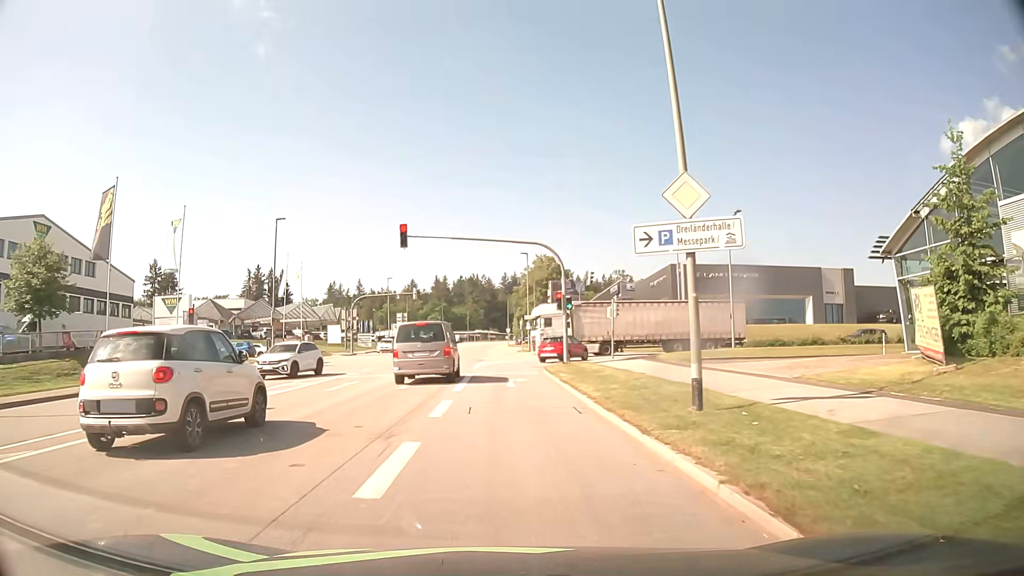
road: tertiary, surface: asphalt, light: Day
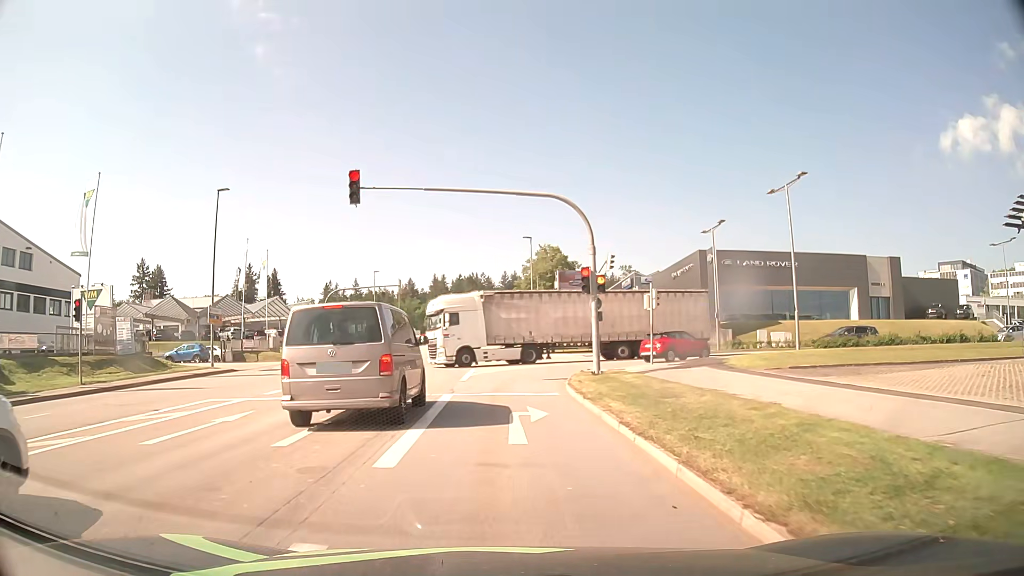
(0.0, +10.5) m; 0°
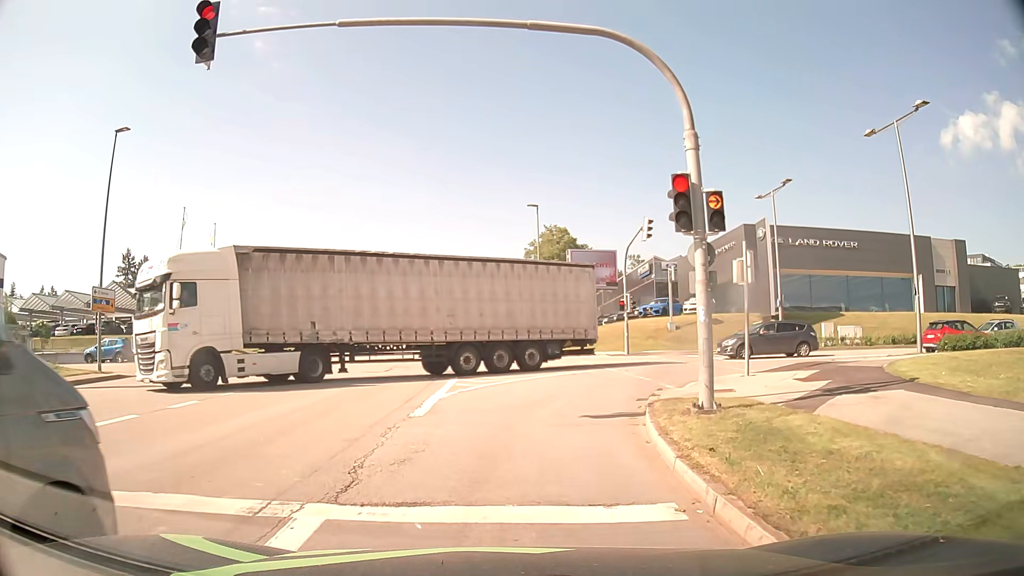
(0.0, +11.3) m; 0°
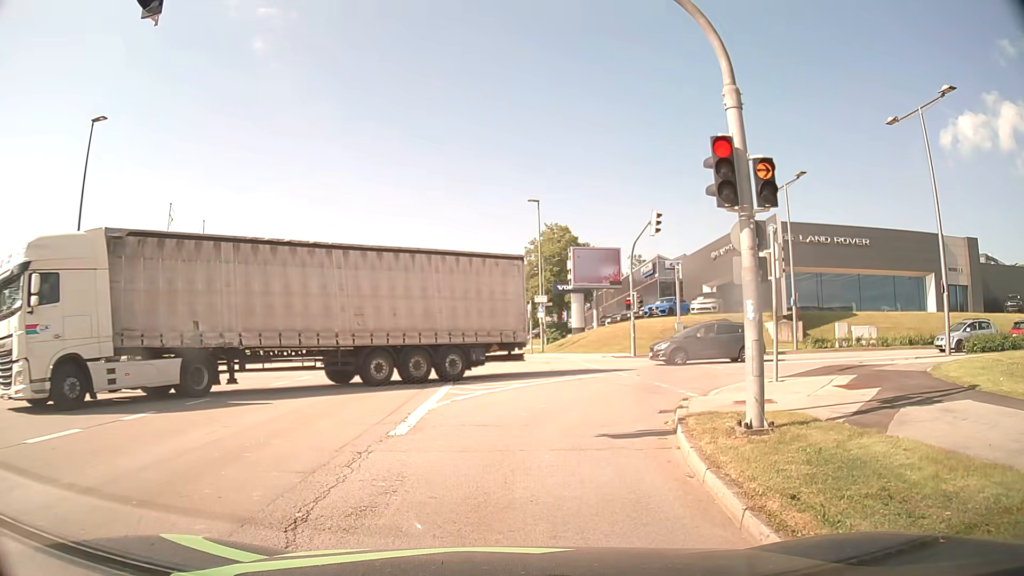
(0.0, +1.8) m; 0°
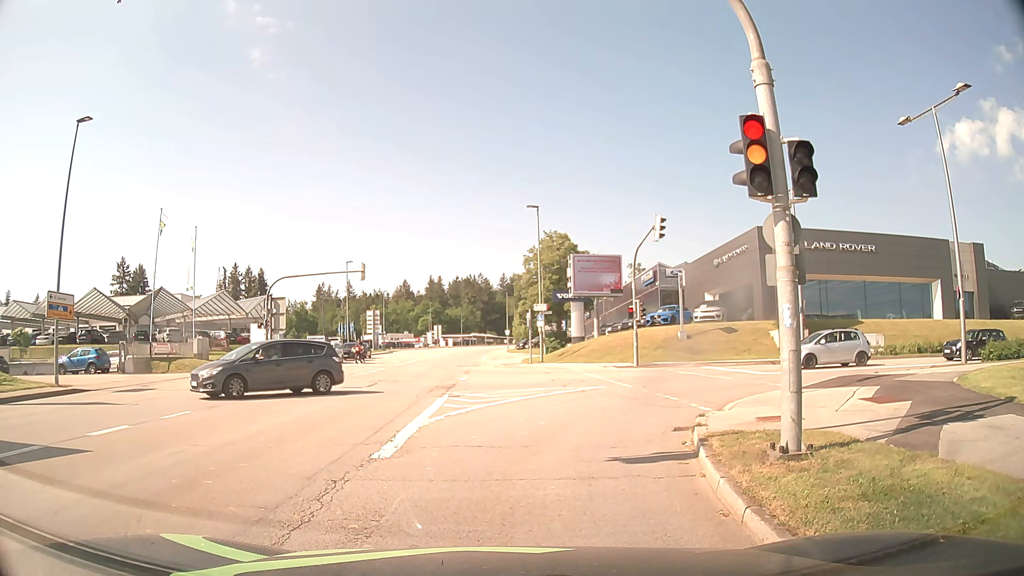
(0.0, +1.0) m; 0°
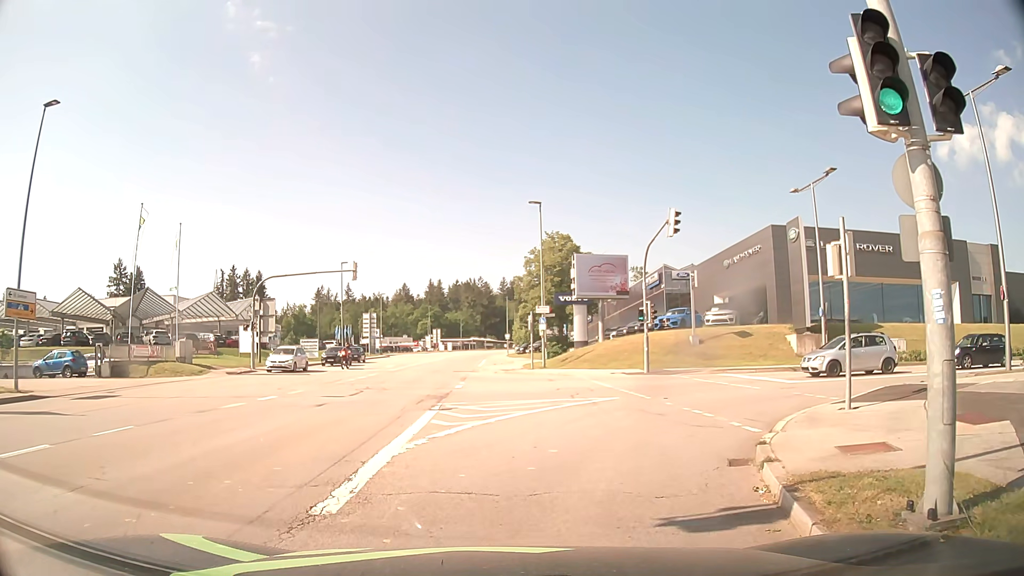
(0.0, +2.9) m; -1°
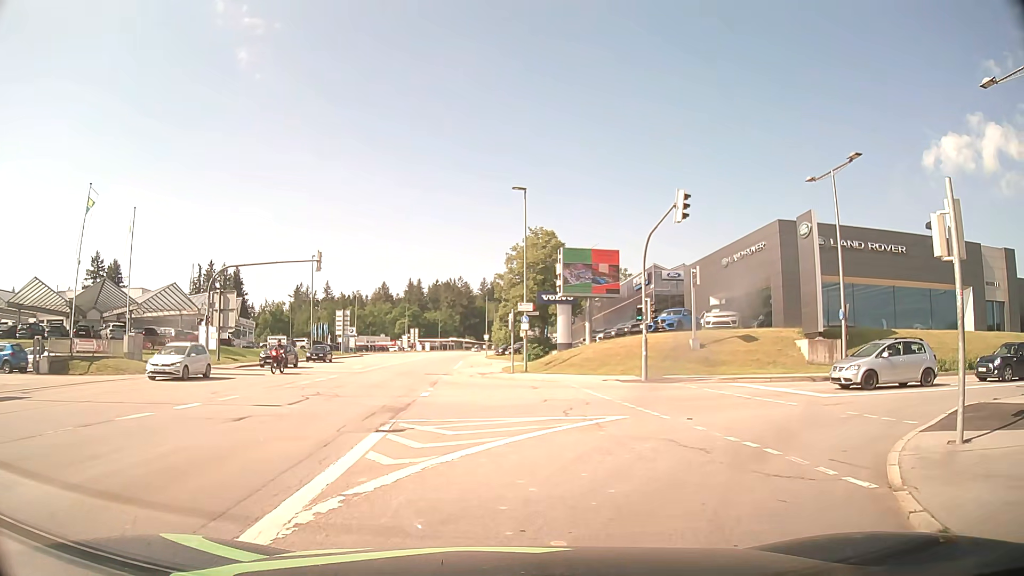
(+0.1, +4.3) m; +3°
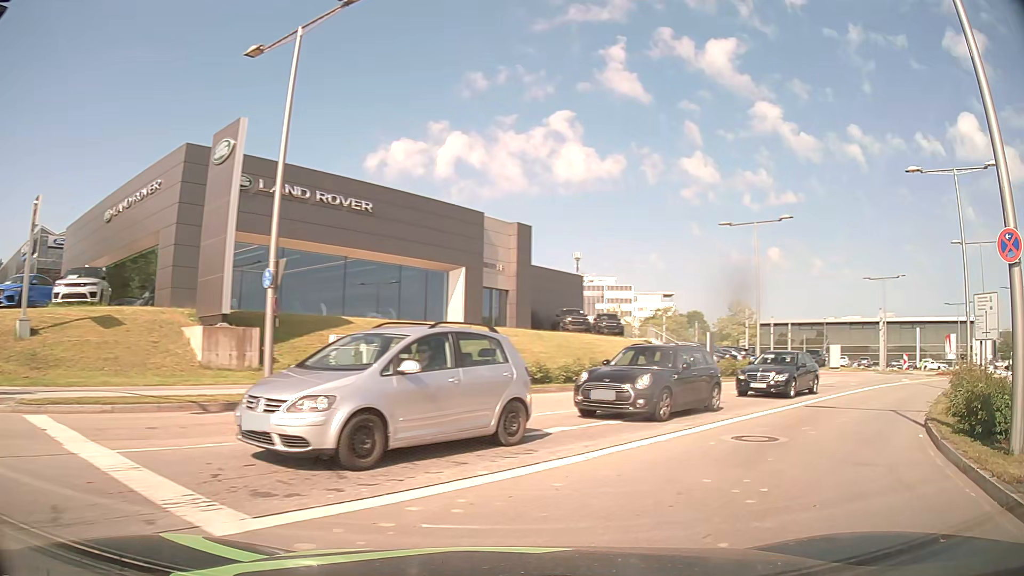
(+5.1, +13.6) m; +49°
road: secondary
(+3, +9) (+9, +17) (+16, +25) (+23, +32) (+30, +39) (+38, +45) (+46, +51) (+54, +57) (+63, +62) (+71, +67) m
